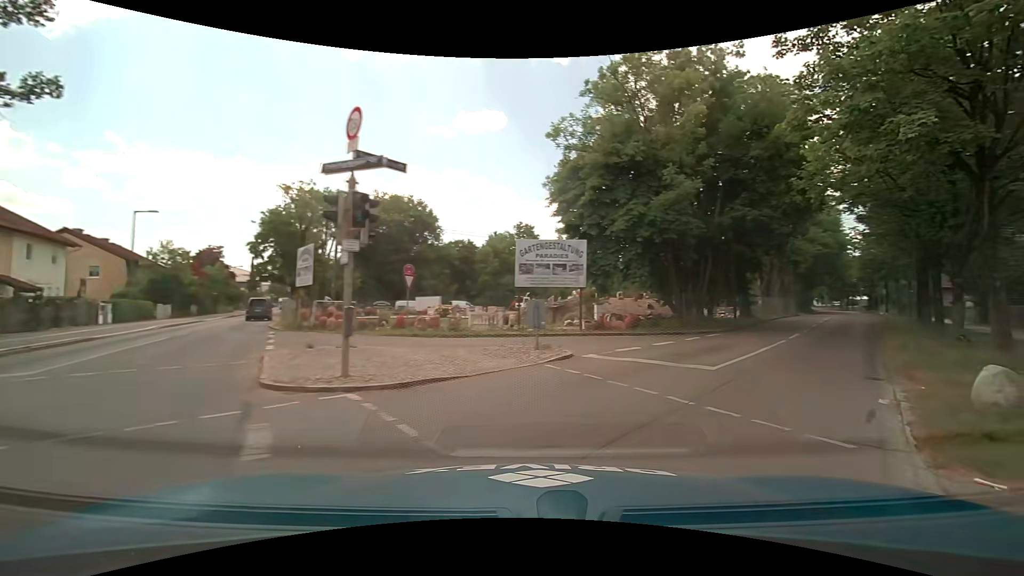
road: secondary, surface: asphalt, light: Day
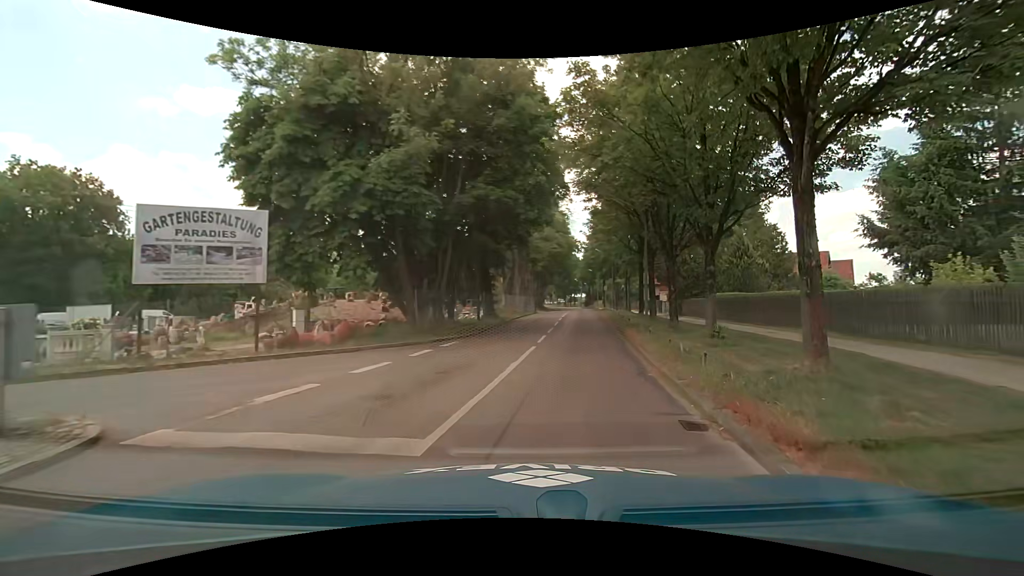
(+1.9, +6.6) m; +28°
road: tertiary
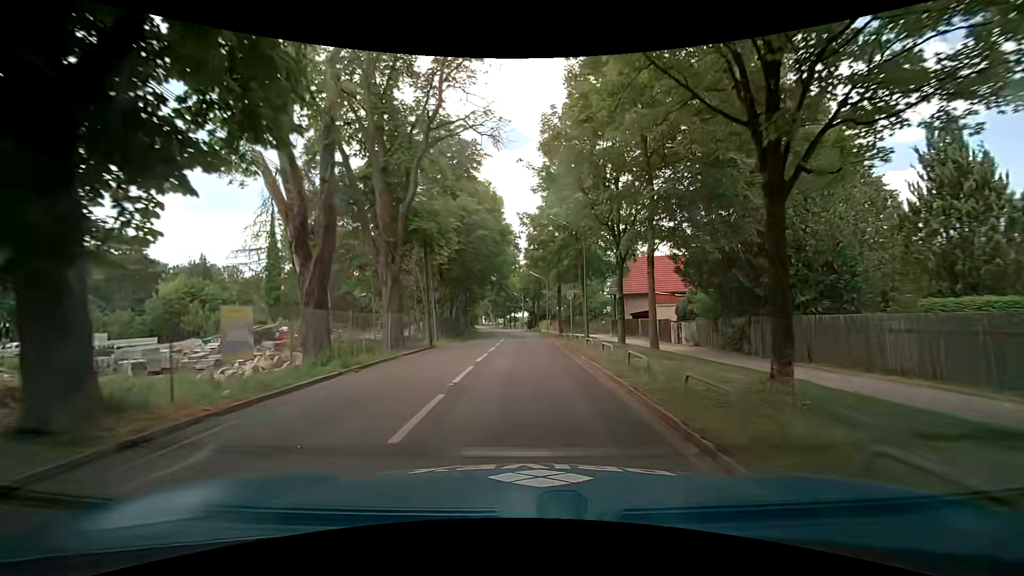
(+2.5, +25.6) m; +6°
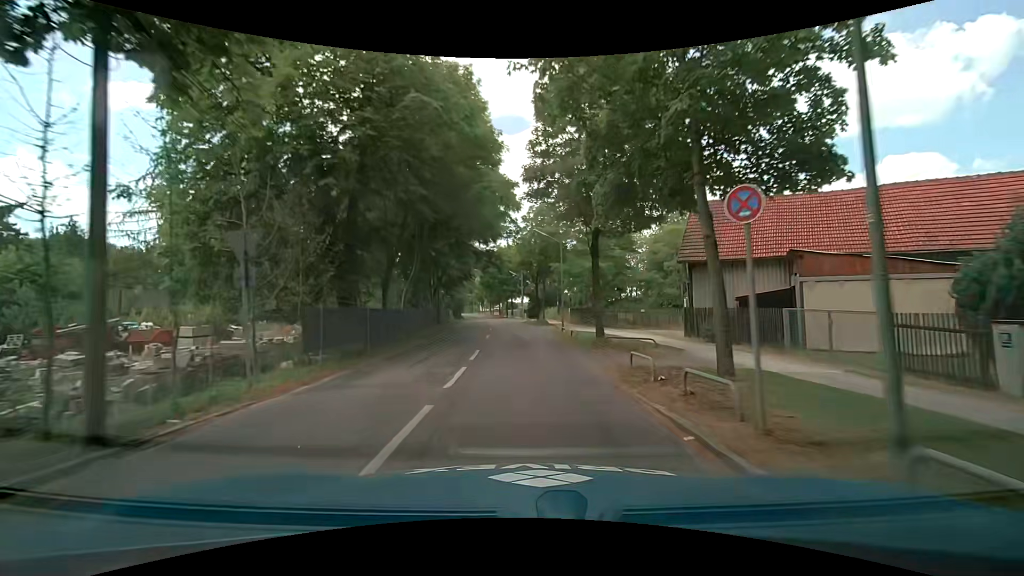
(+0.1, +19.5) m; +1°
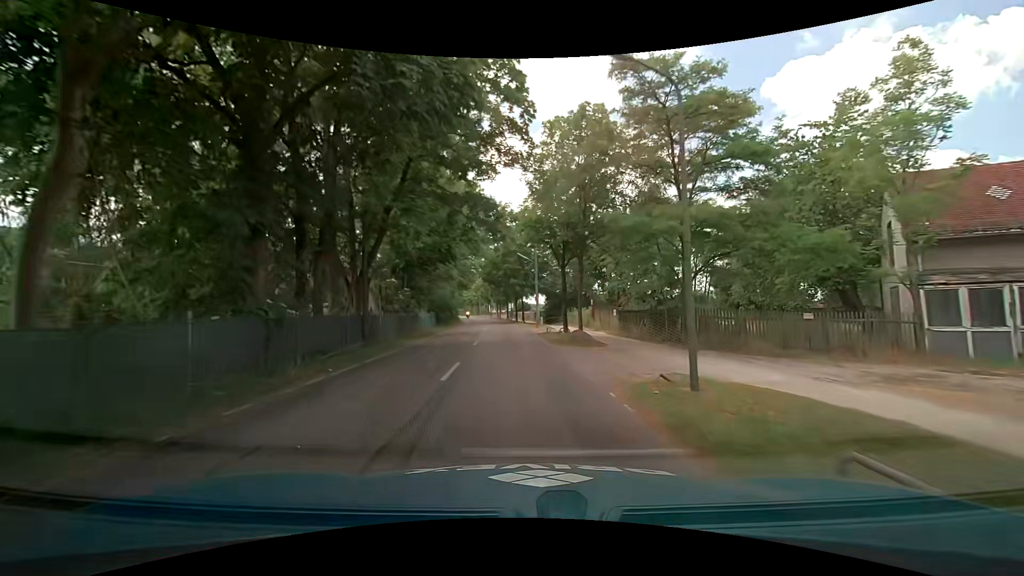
(-0.1, +21.1) m; -2°
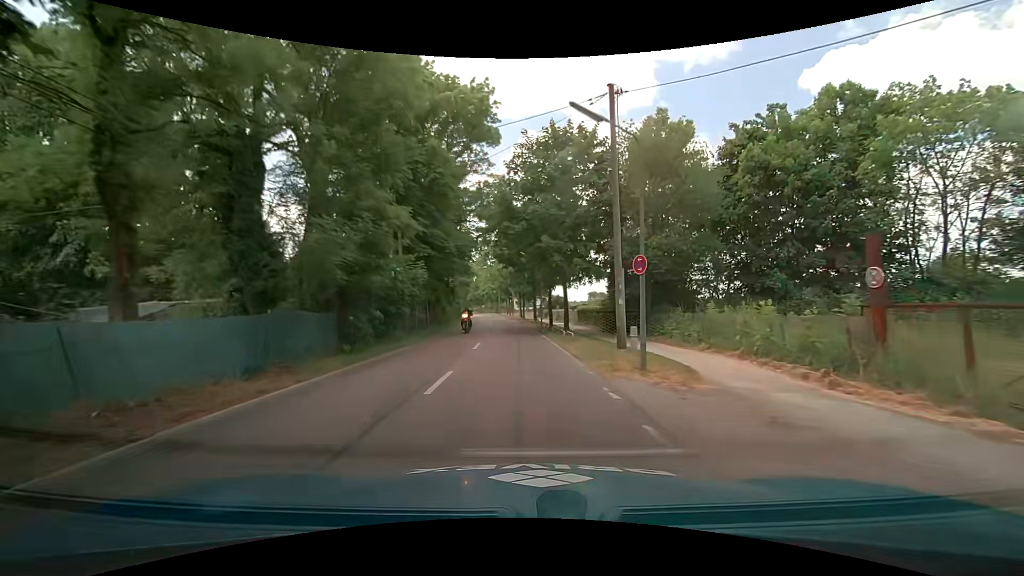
(-0.3, +29.3) m; -1°
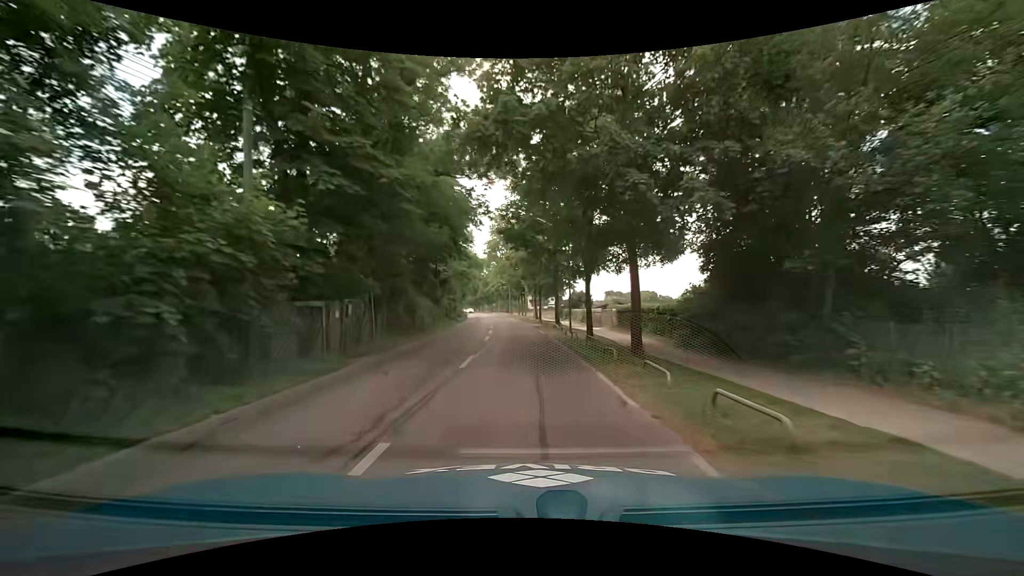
(-0.3, +15.0) m; -2°
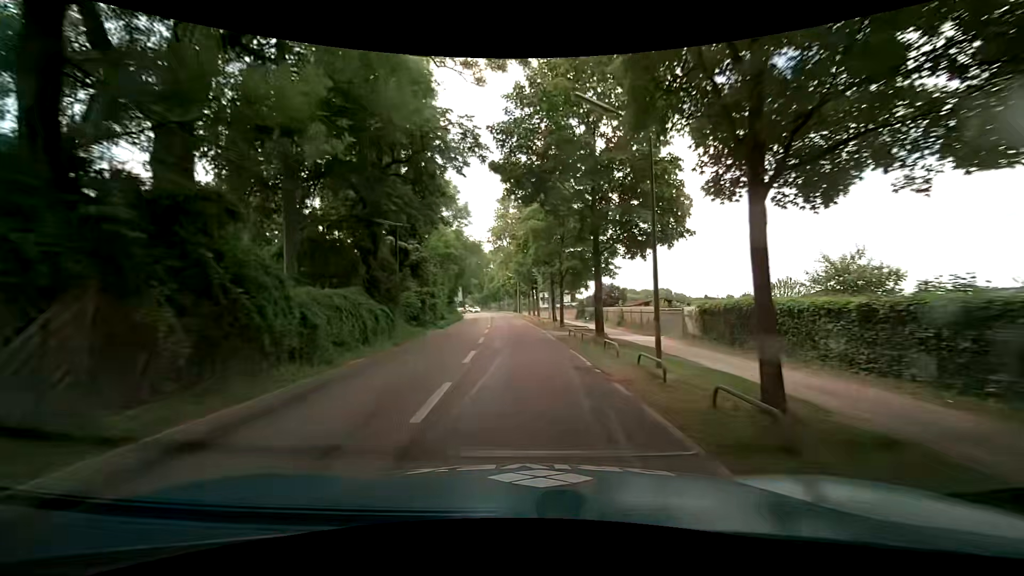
(-0.2, +15.1) m; -2°
(0, +10) (0, +20) (0, +30) (-1, +40) (-1, +50) (-2, +60) (-2, +70) (-3, +80) (-4, +90) (-5, +100) m
